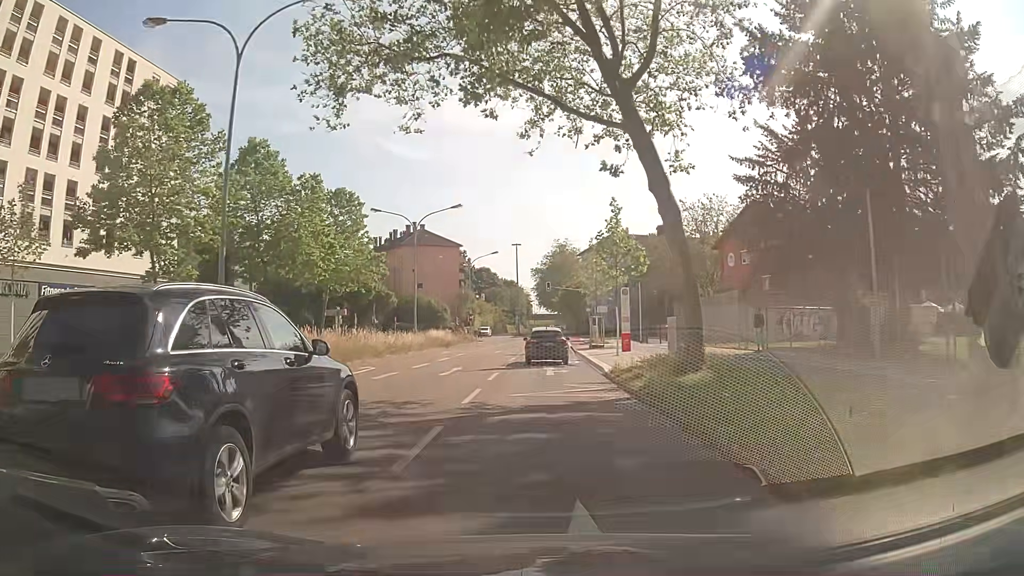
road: secondary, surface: asphalt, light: Day
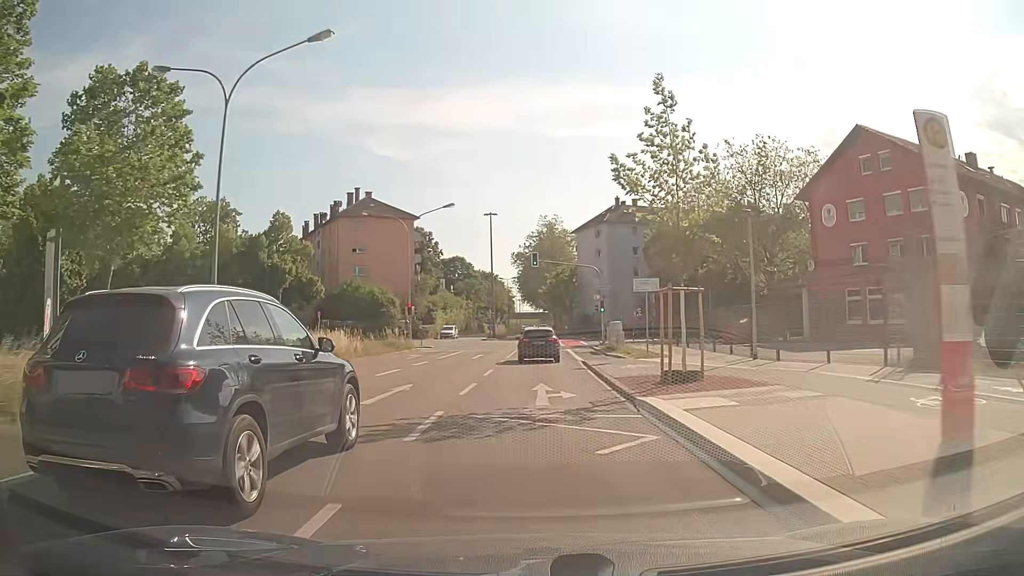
(+0.6, +28.5) m; +2°
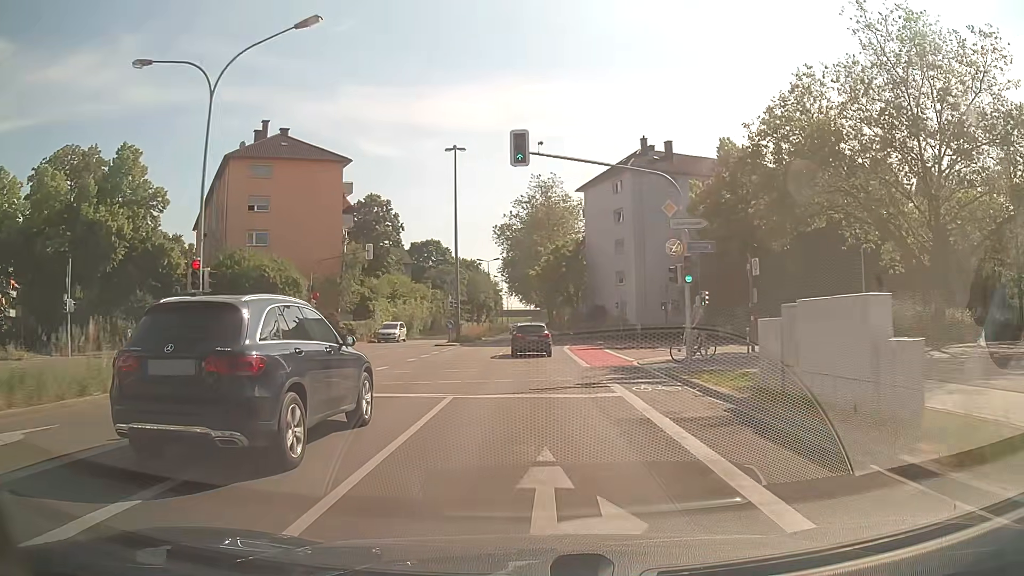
(+0.4, +29.5) m; +1°
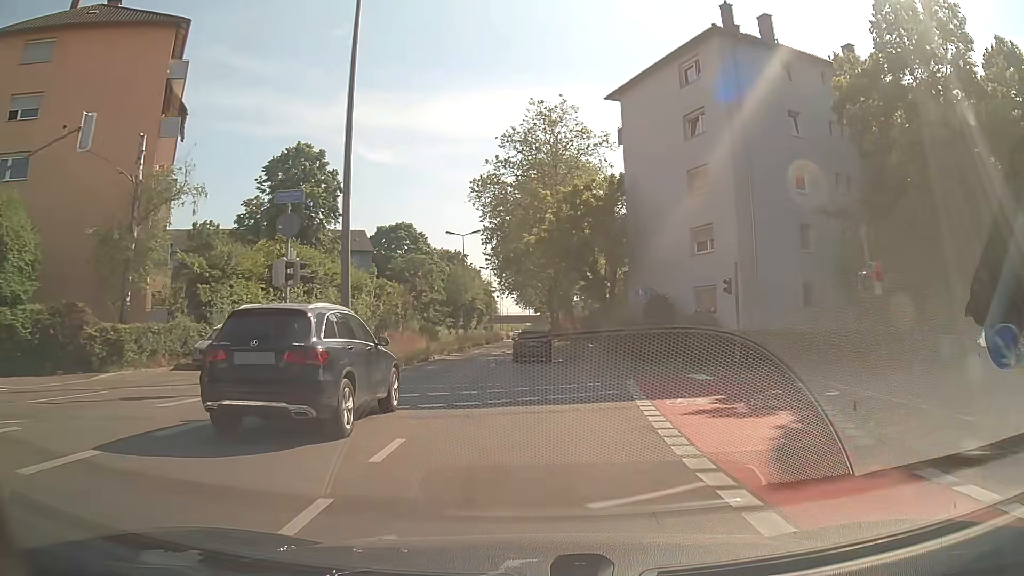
(+0.1, +29.9) m; 0°
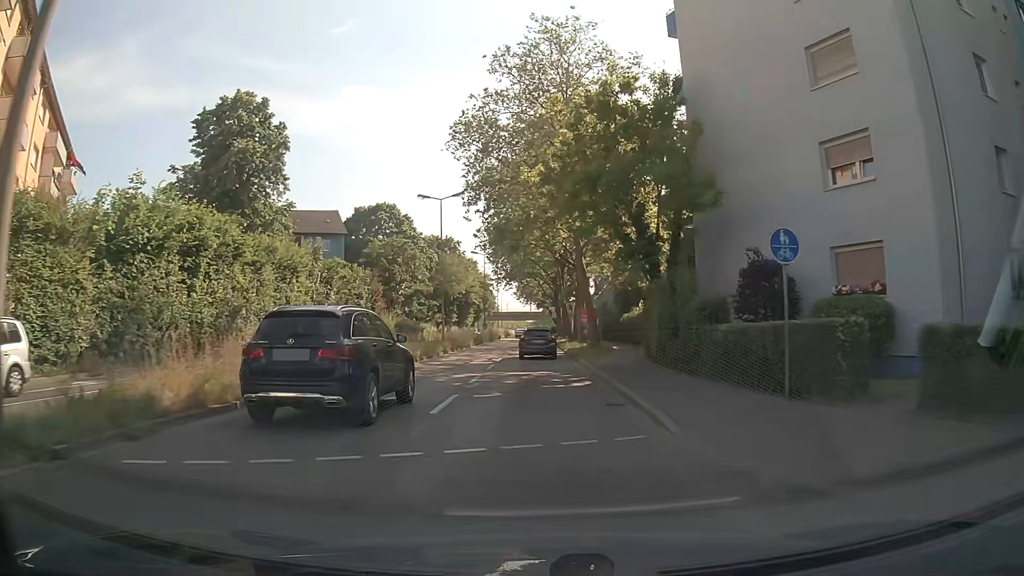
(0.0, +15.0) m; 0°
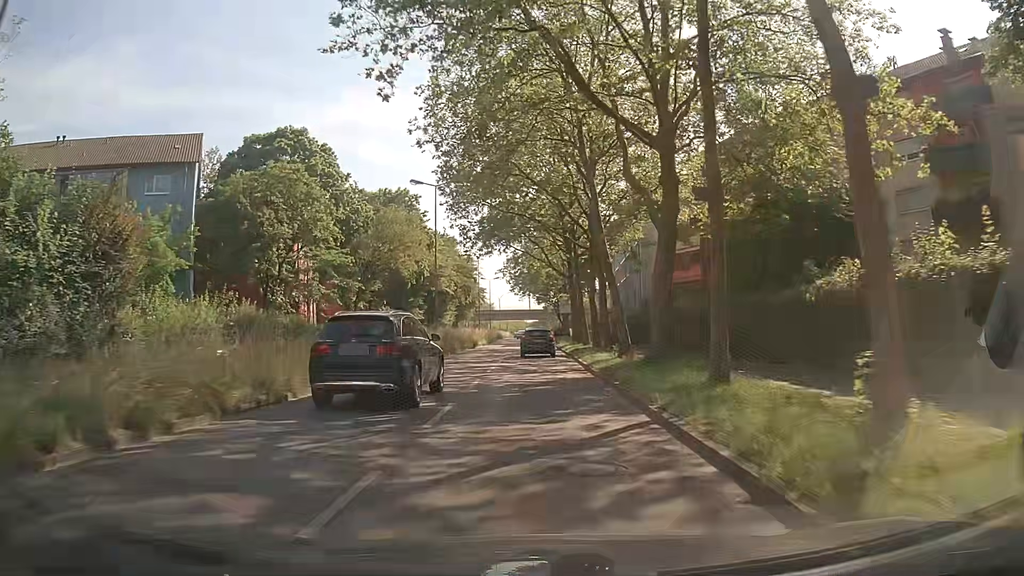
(0.0, +37.2) m; 0°
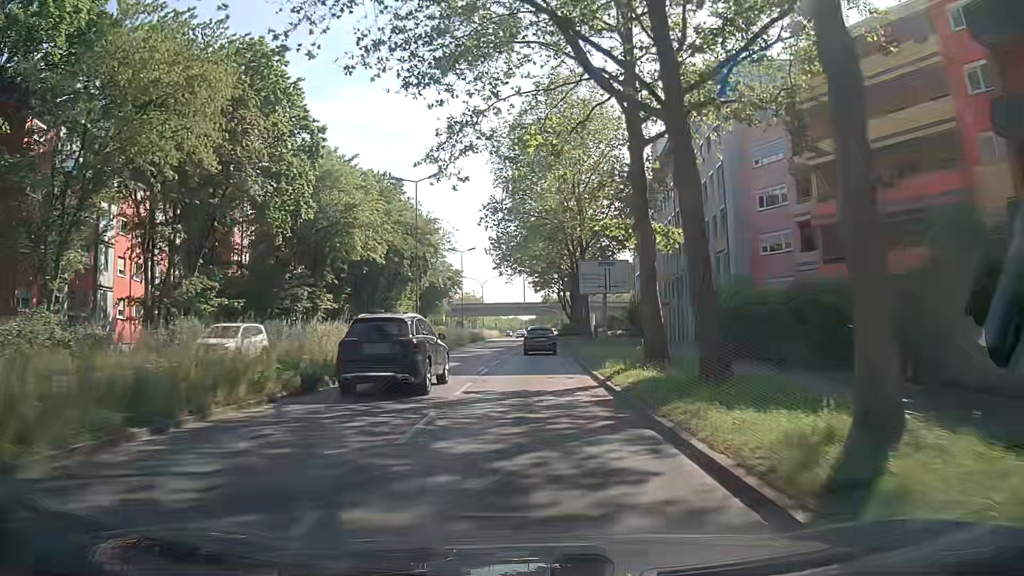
(+0.1, +37.5) m; 0°
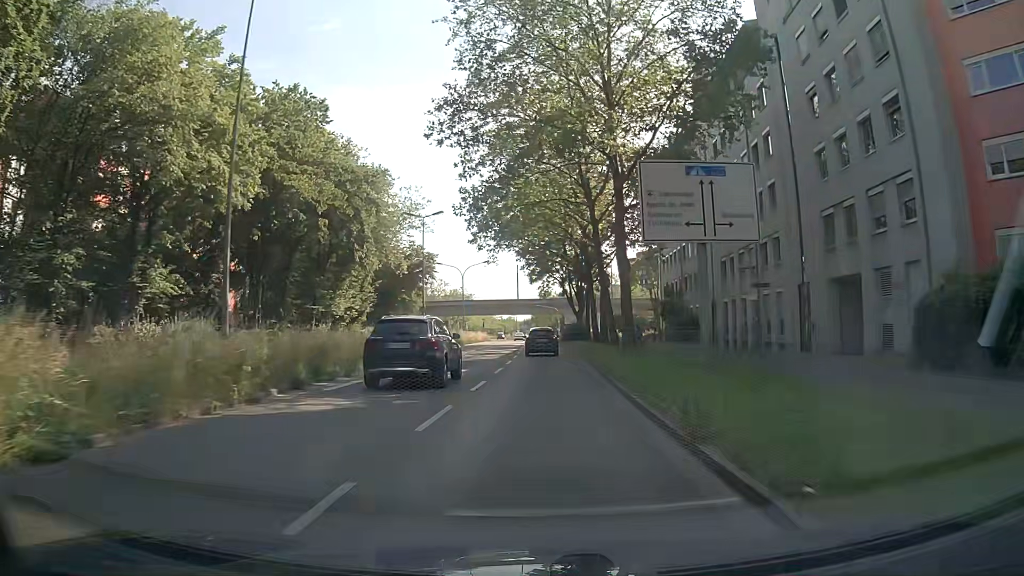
(0.0, +23.0) m; +1°
(0, +10) (0, +20) (0, +30) (0, +40) (0, +50) (0, +60) (0, +70) (0, +80) (+1, +90) (+4, +99) m
